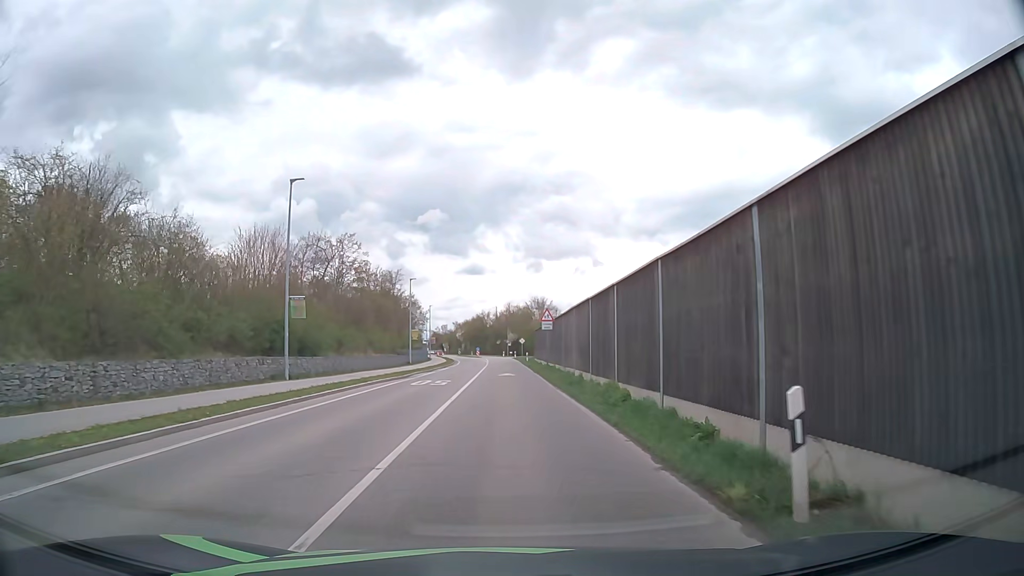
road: secondary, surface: asphalt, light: Day
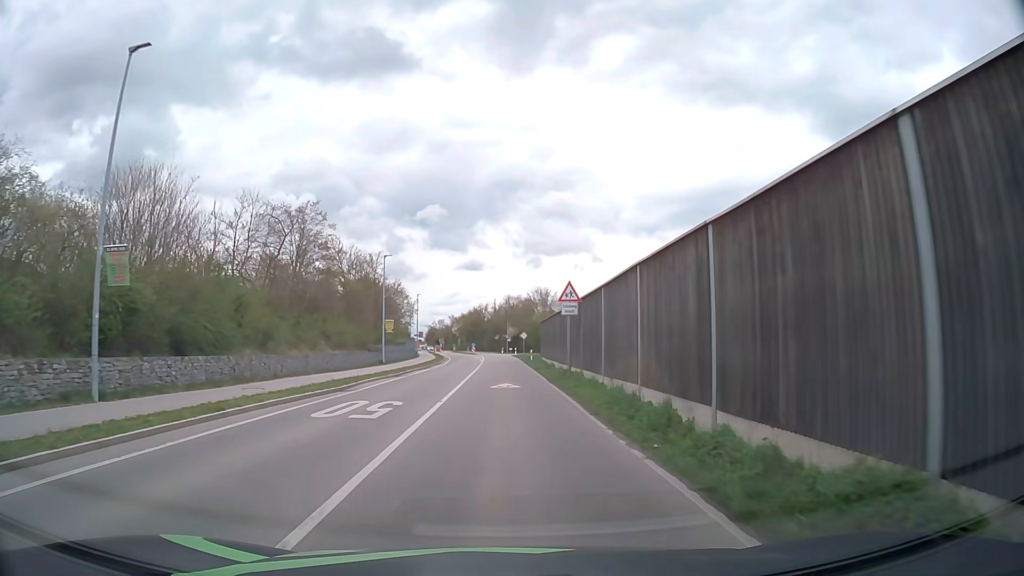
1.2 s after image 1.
(0.0, +13.7) m; 0°
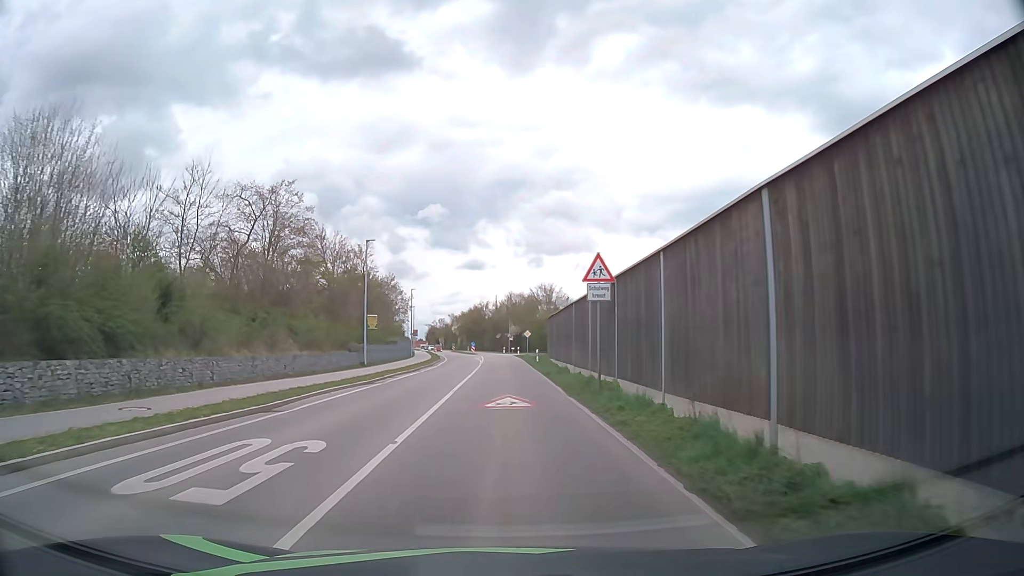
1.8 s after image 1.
(0.0, +7.2) m; 0°
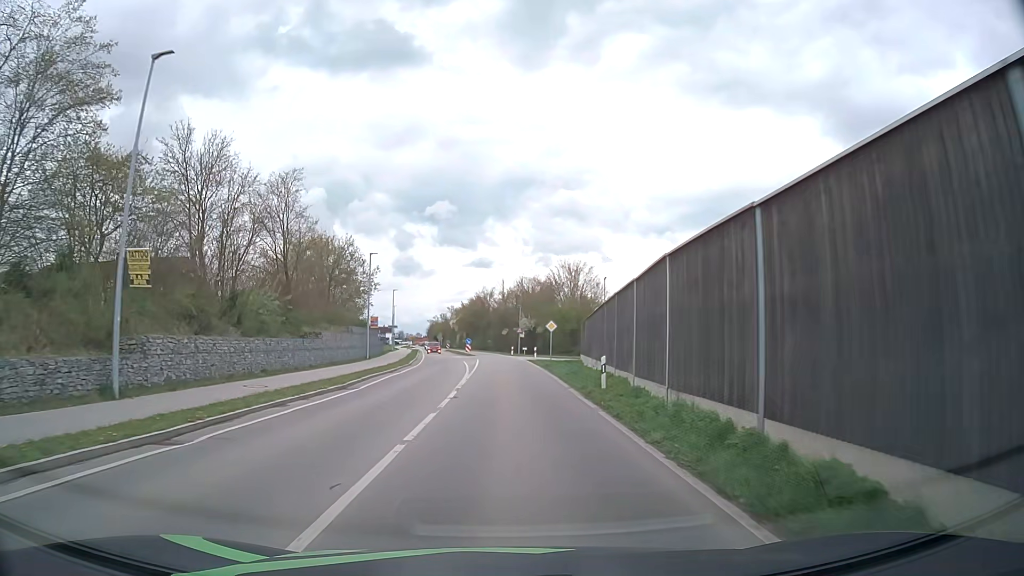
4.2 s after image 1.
(-0.2, +29.4) m; 0°
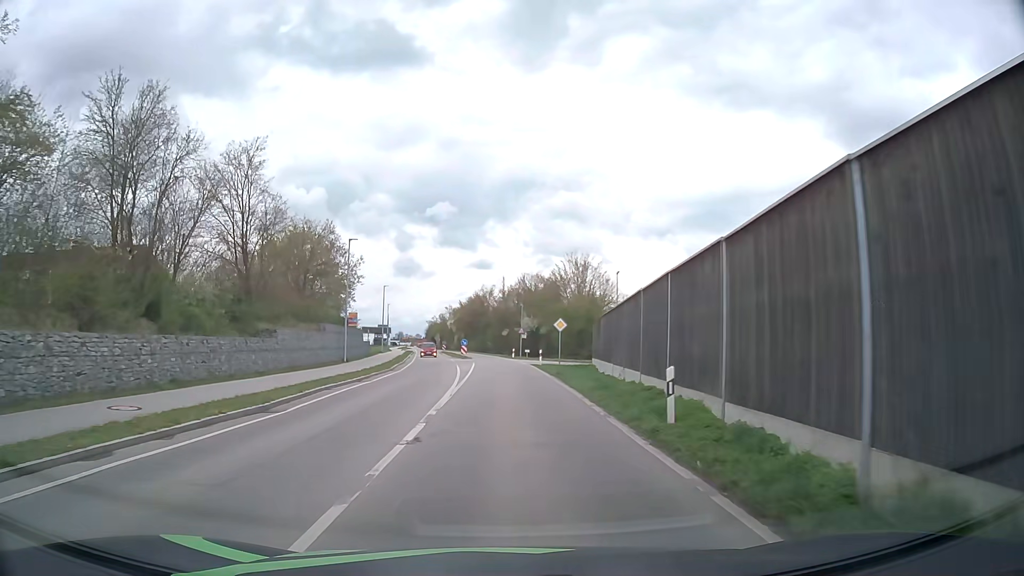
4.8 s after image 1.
(0.0, +7.4) m; 0°
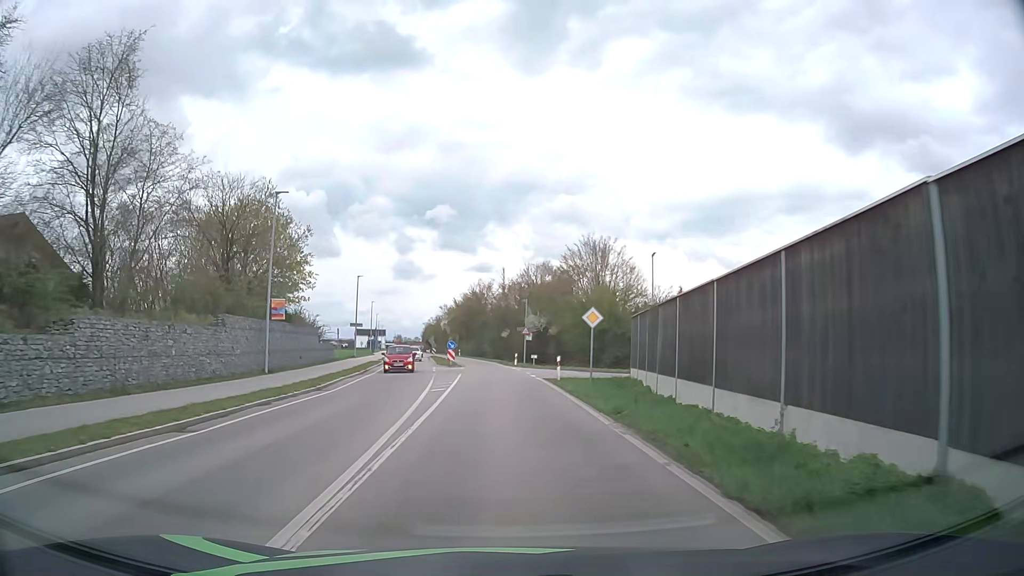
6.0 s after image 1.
(0.0, +15.0) m; 0°
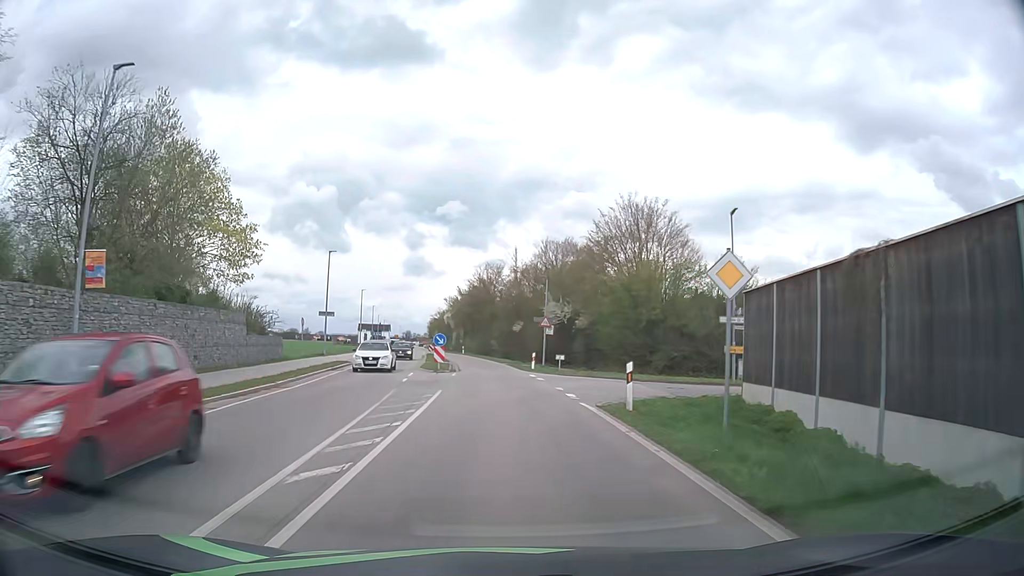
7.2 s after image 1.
(-0.1, +15.1) m; -1°
